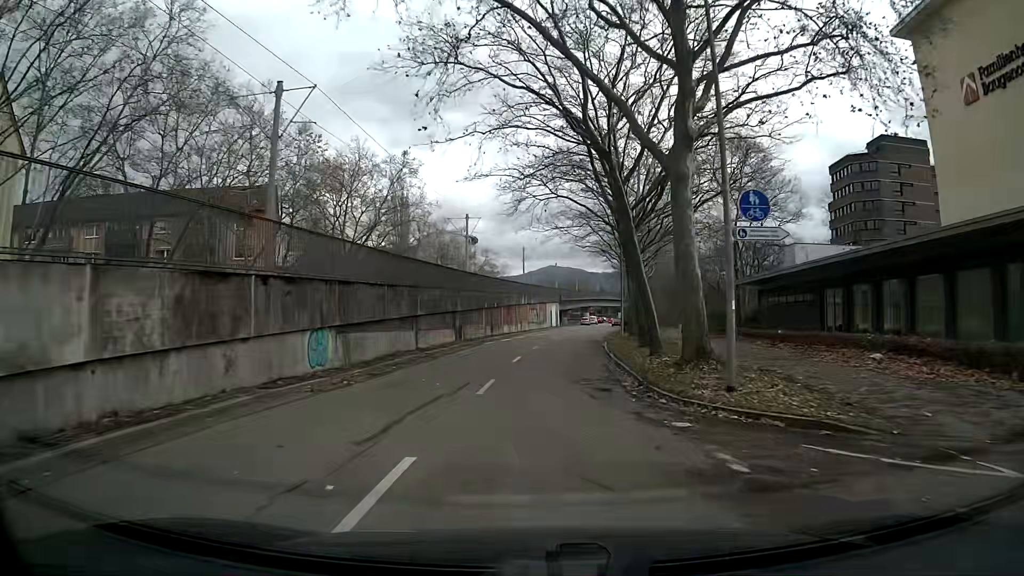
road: tertiary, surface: asphalt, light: Day
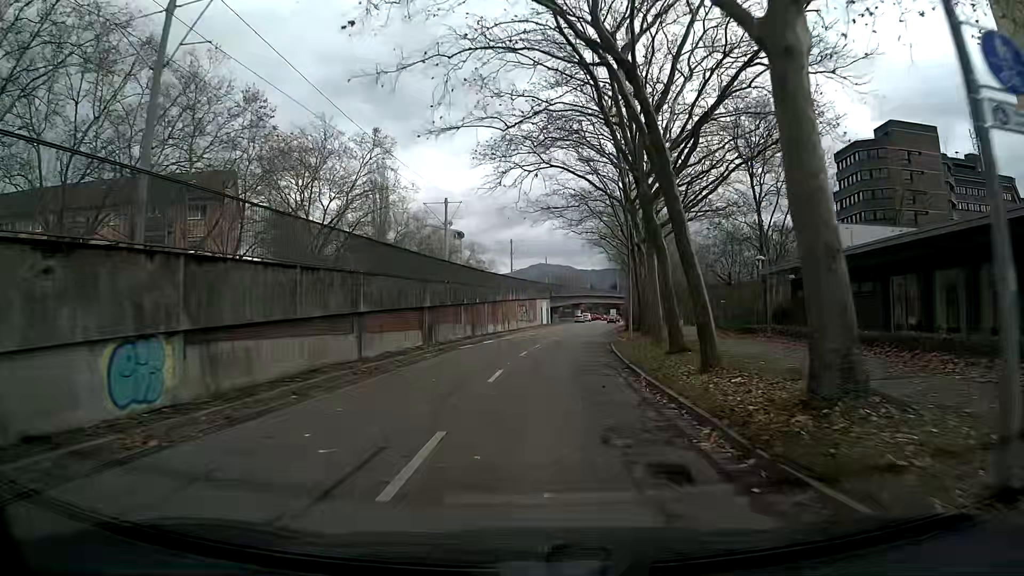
(+0.1, +7.5) m; +1°
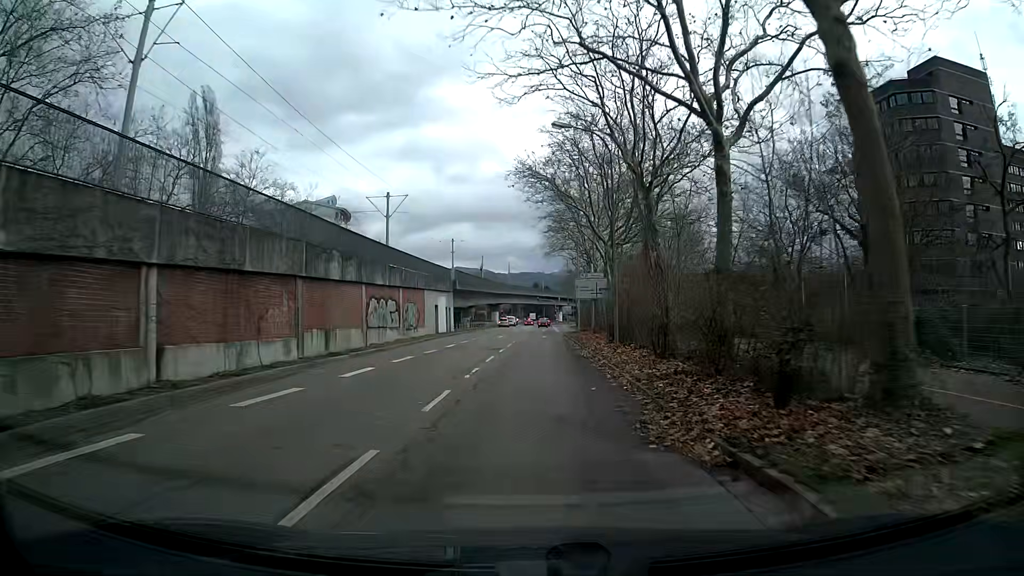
(+2.2, +37.0) m; +6°
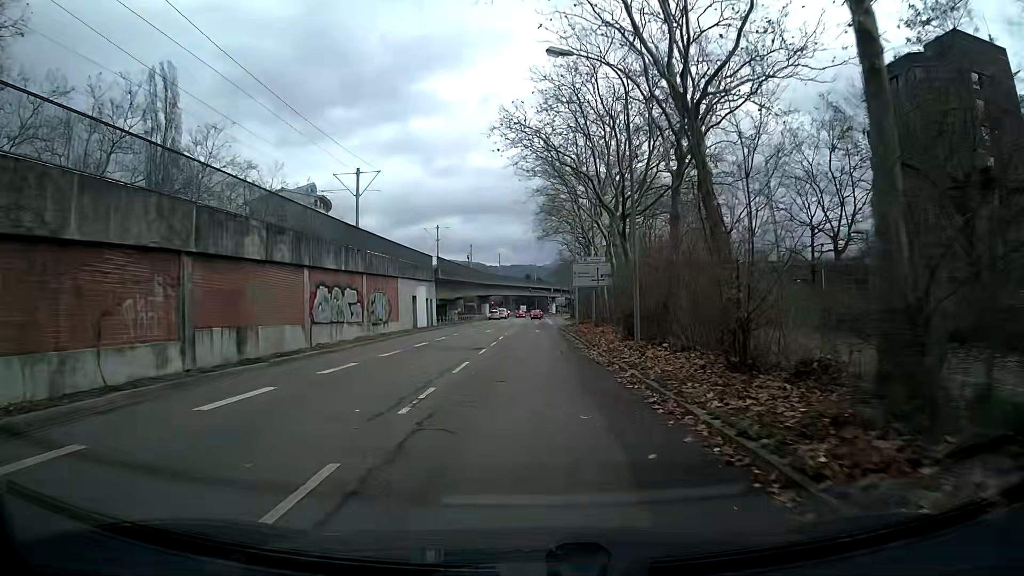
(0.0, +7.2) m; +1°
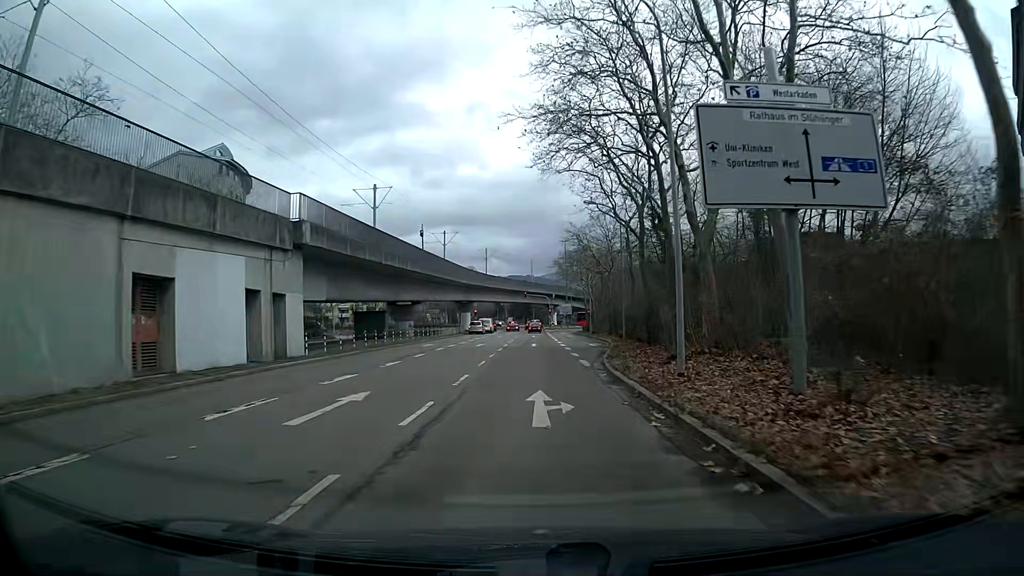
(+0.3, +36.2) m; 0°
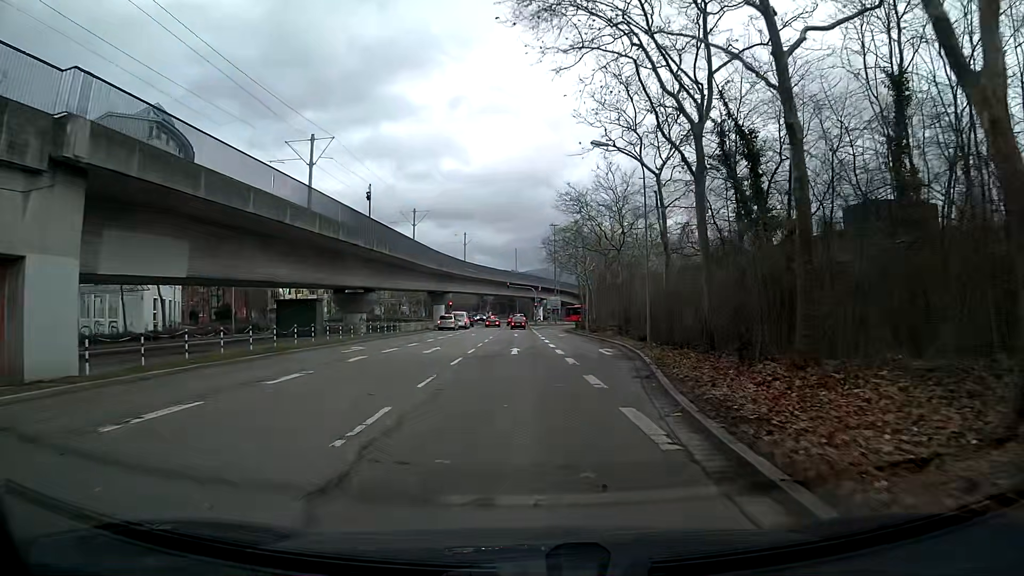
(+0.1, +14.3) m; +1°
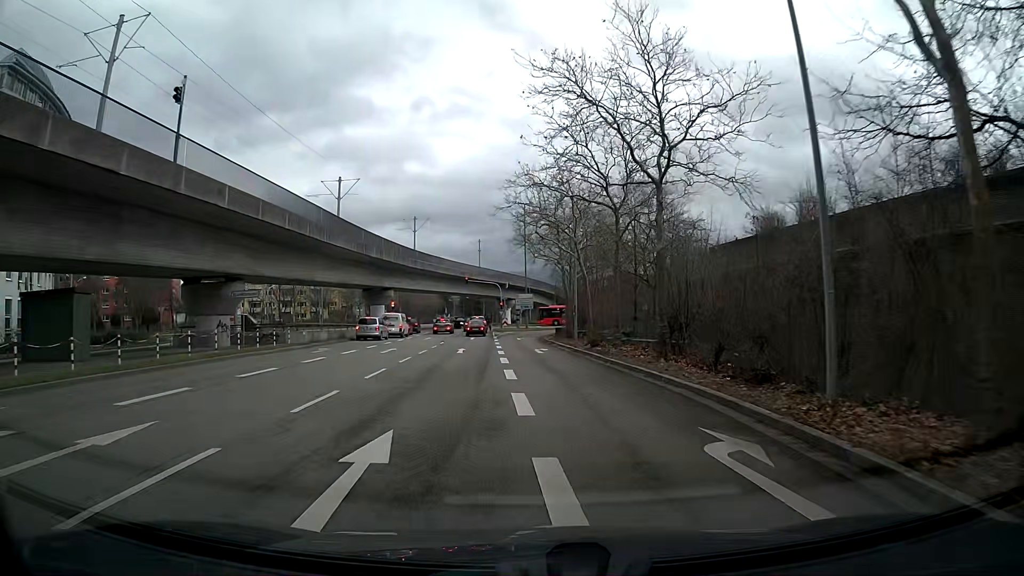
(+0.4, +21.2) m; +1°
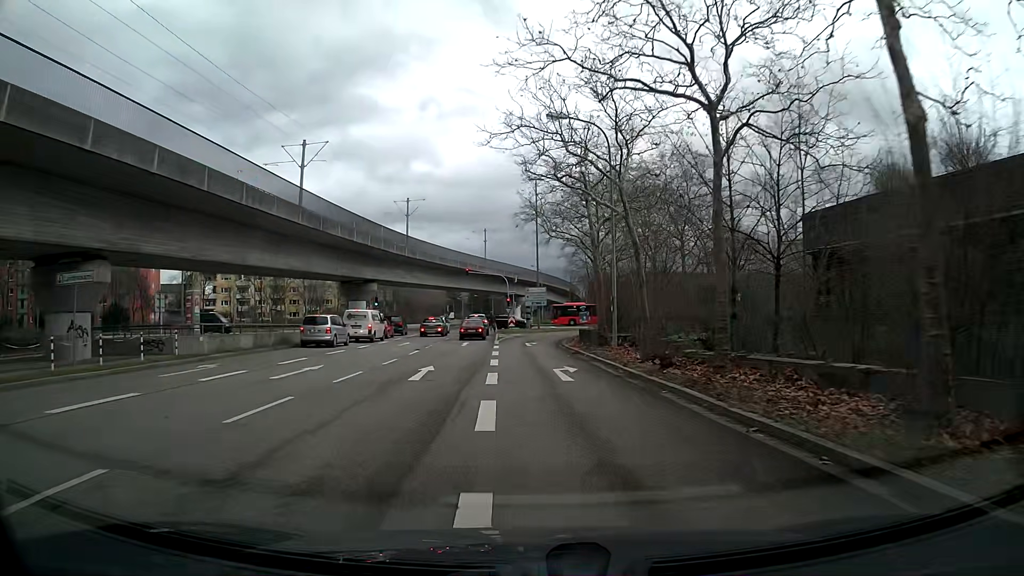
(0.0, +13.4) m; 0°
